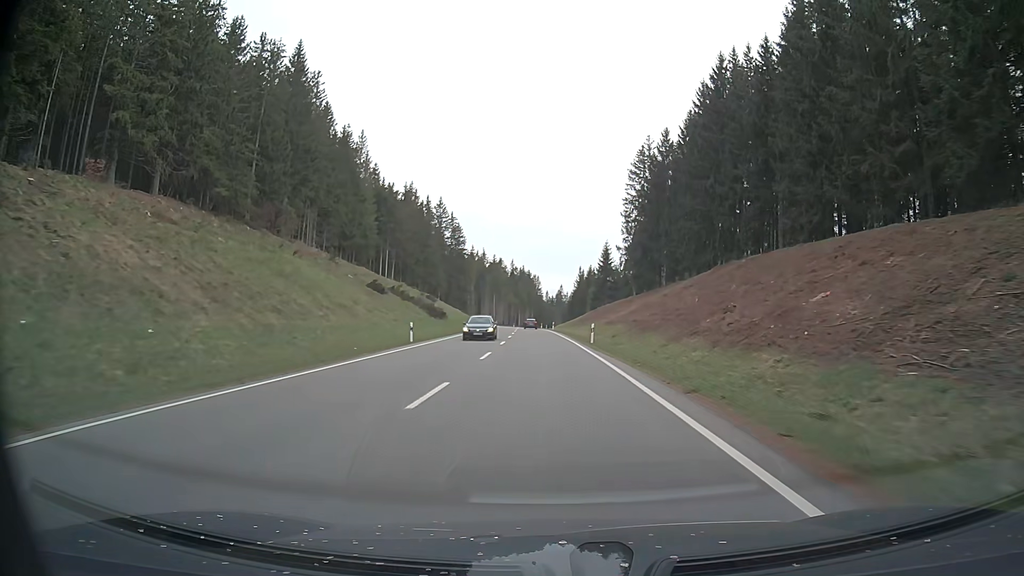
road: primary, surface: asphalt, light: Day
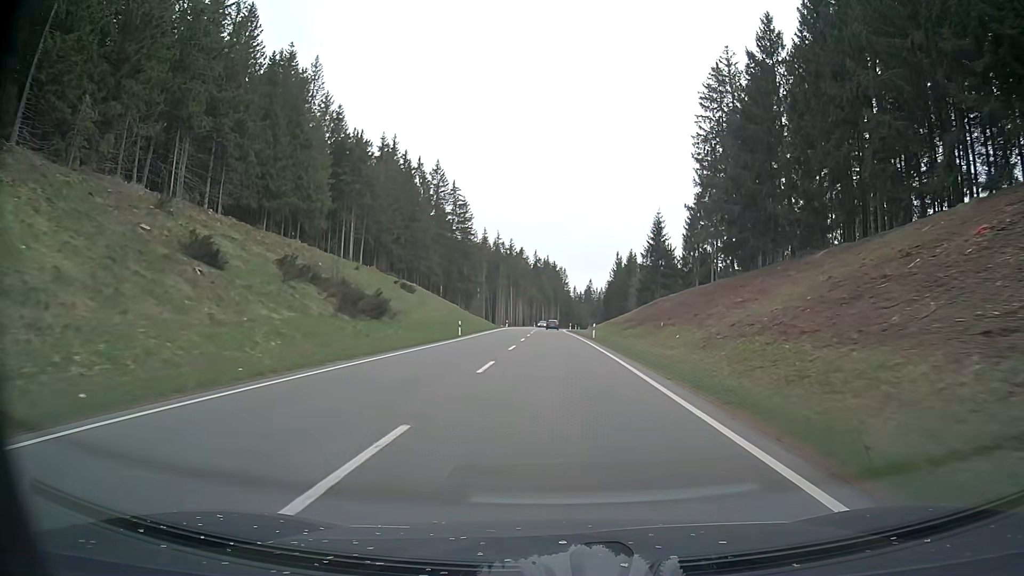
(-0.7, +41.6) m; -2°
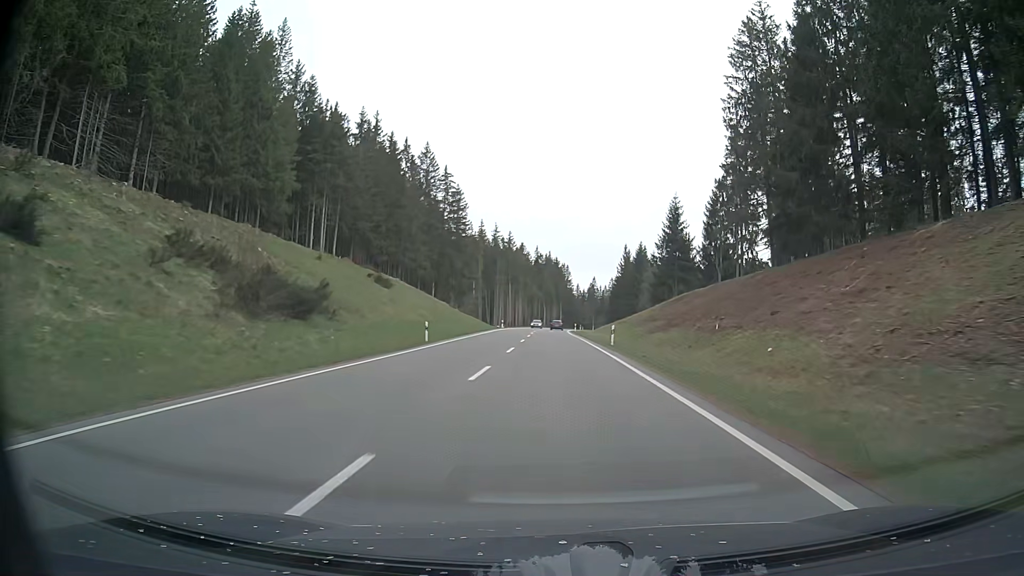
(-0.1, +13.9) m; 0°
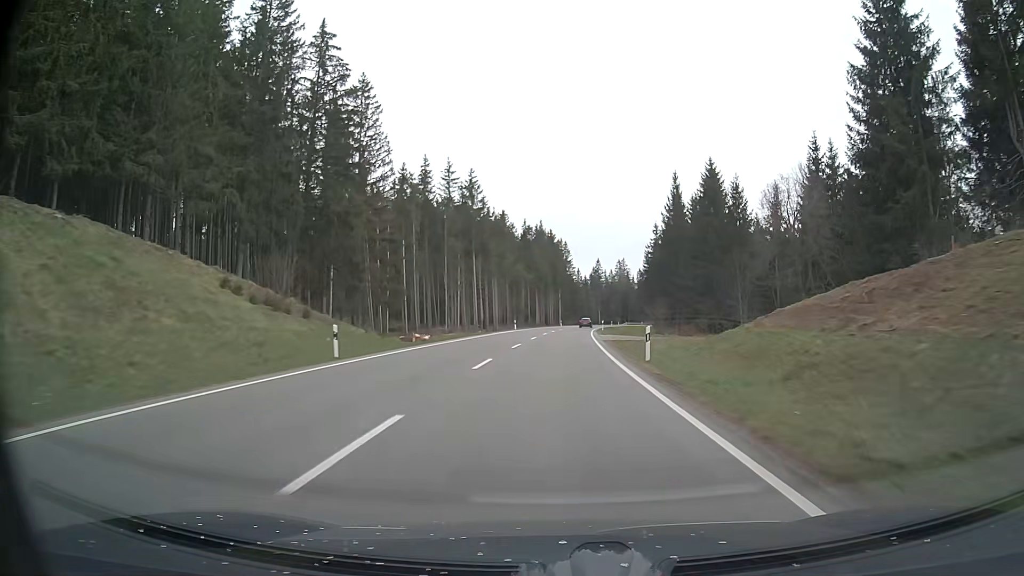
(0.0, +69.3) m; 0°
